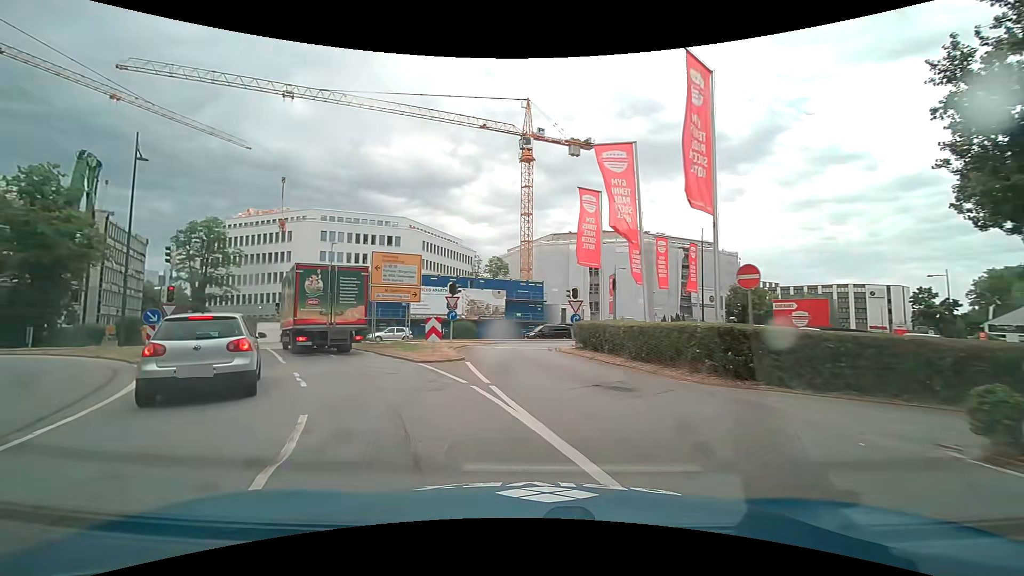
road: trunk_link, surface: asphalt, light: Day
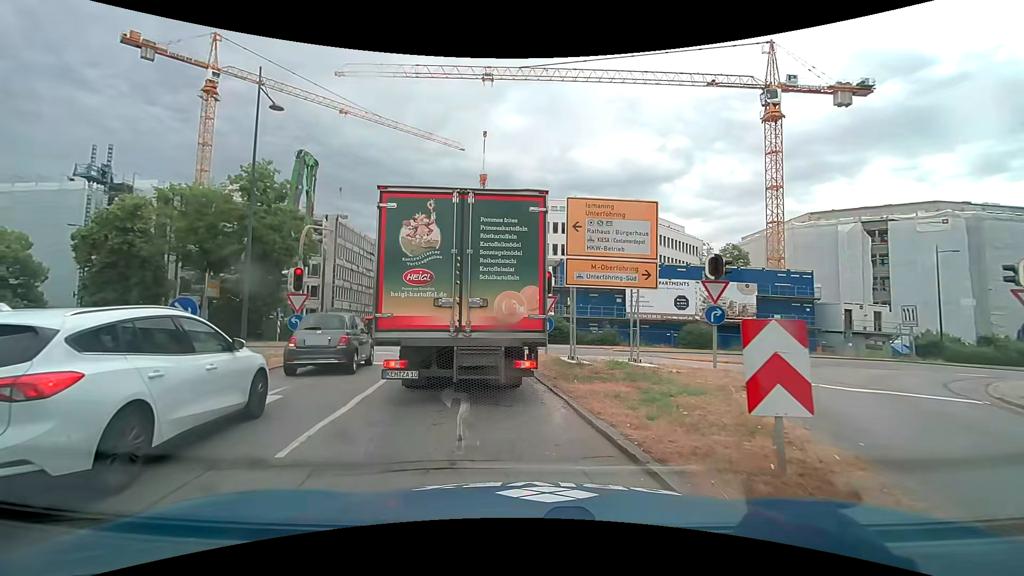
(-2.5, +11.2) m; -26°
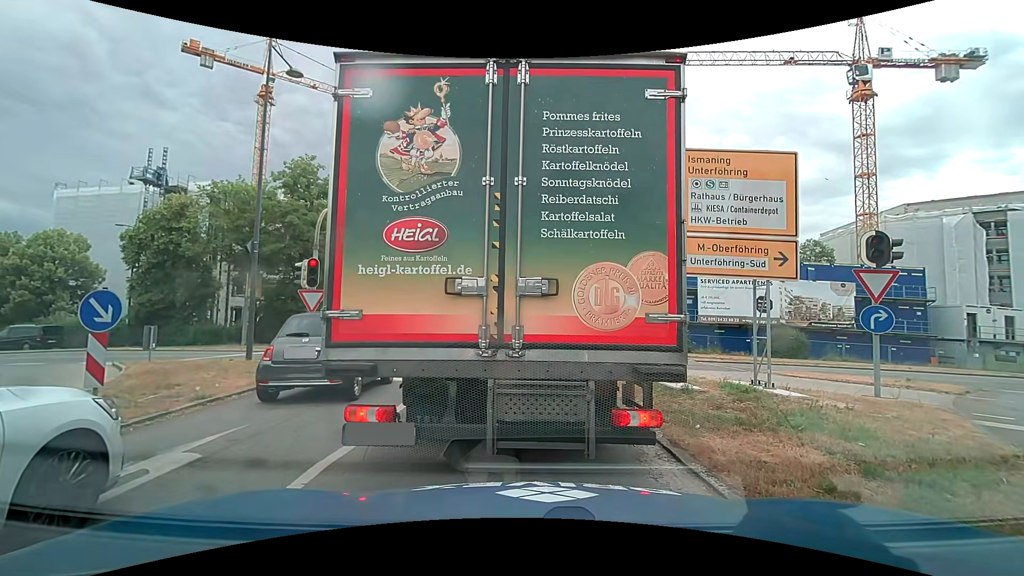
(-0.2, +3.6) m; -7°
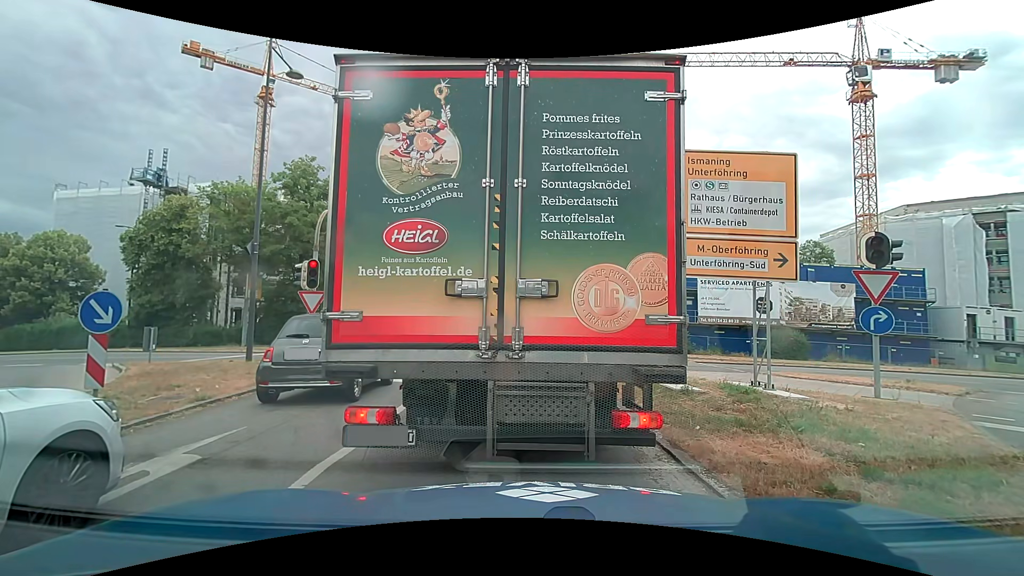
(0.0, 0.0) m; 0°
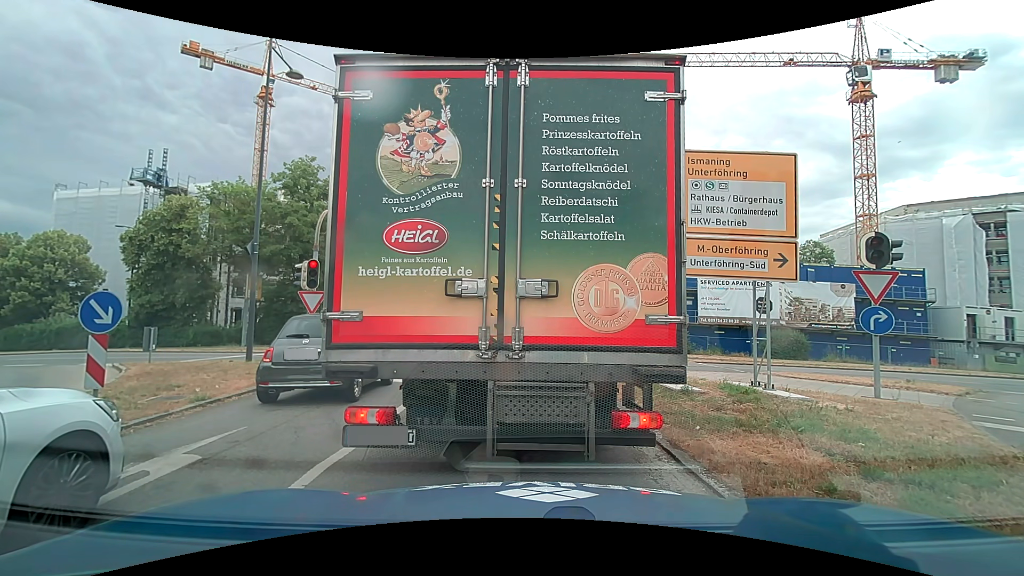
(0.0, 0.0) m; 0°
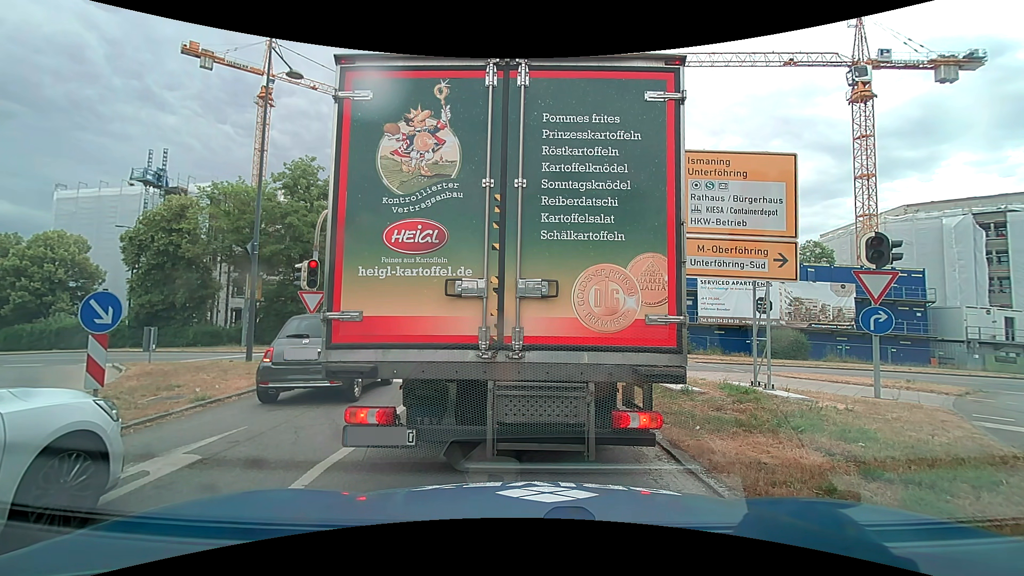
(0.0, 0.0) m; 0°
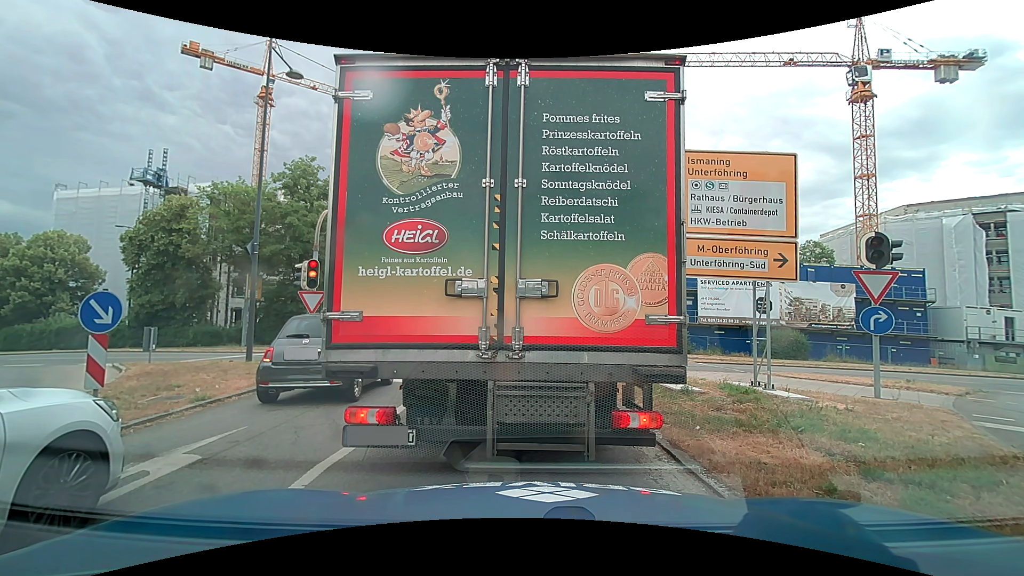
(0.0, 0.0) m; 0°
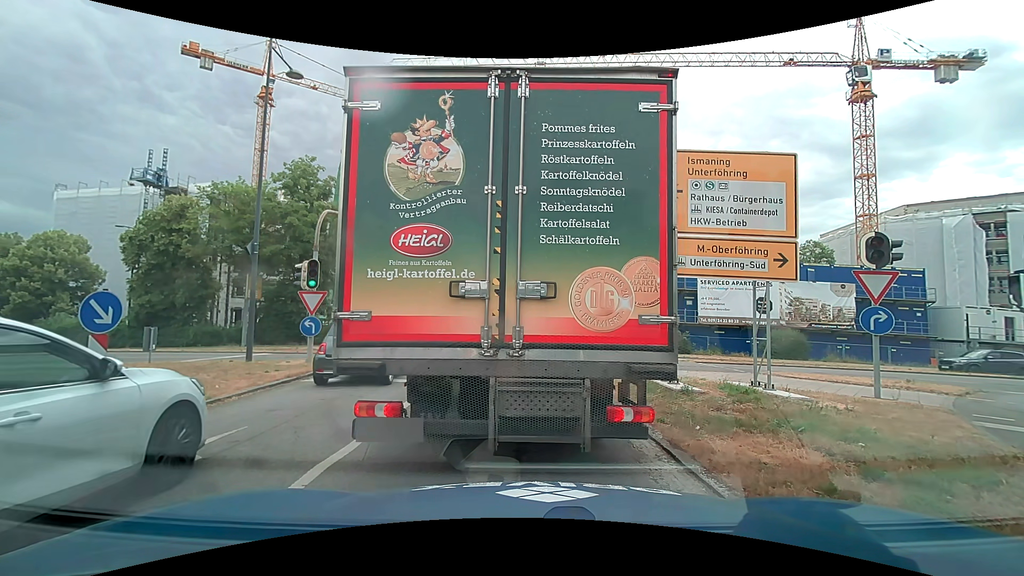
(0.0, 0.0) m; 0°
(0, +10) (+1, +20) (-1, +30) (-10, +34) (-19, +35) (-29, +36) (-39, +37) (-49, +37) (-59, +38) (-69, +39) m
